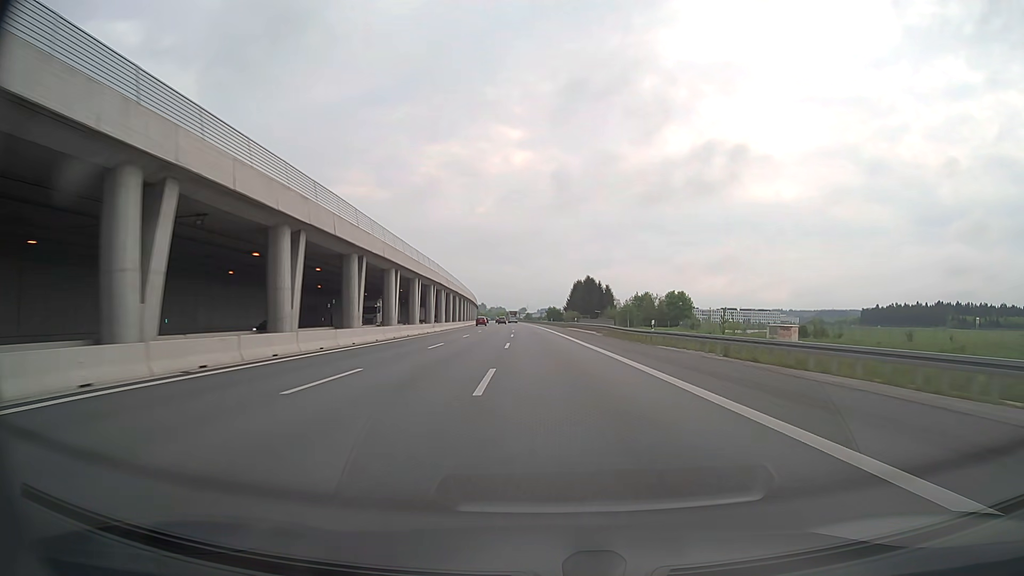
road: motorway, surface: asphalt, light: Day
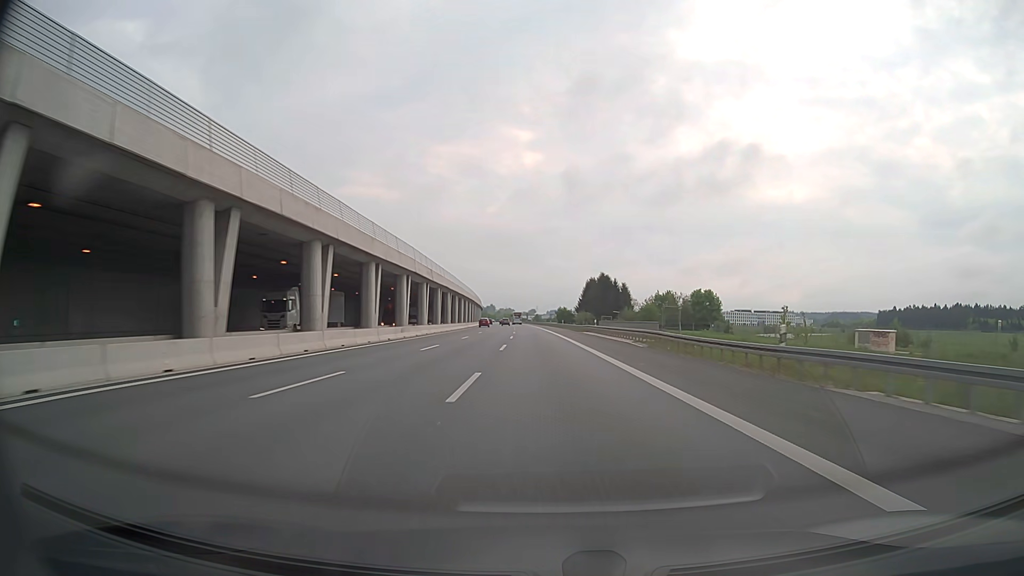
(-0.1, +19.8) m; -1°
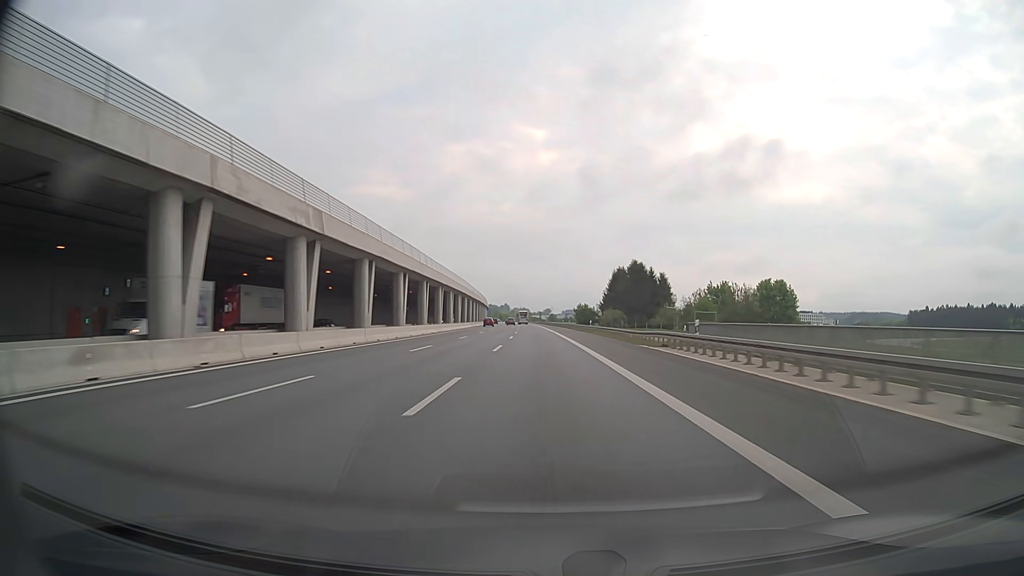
(-0.5, +39.6) m; -1°
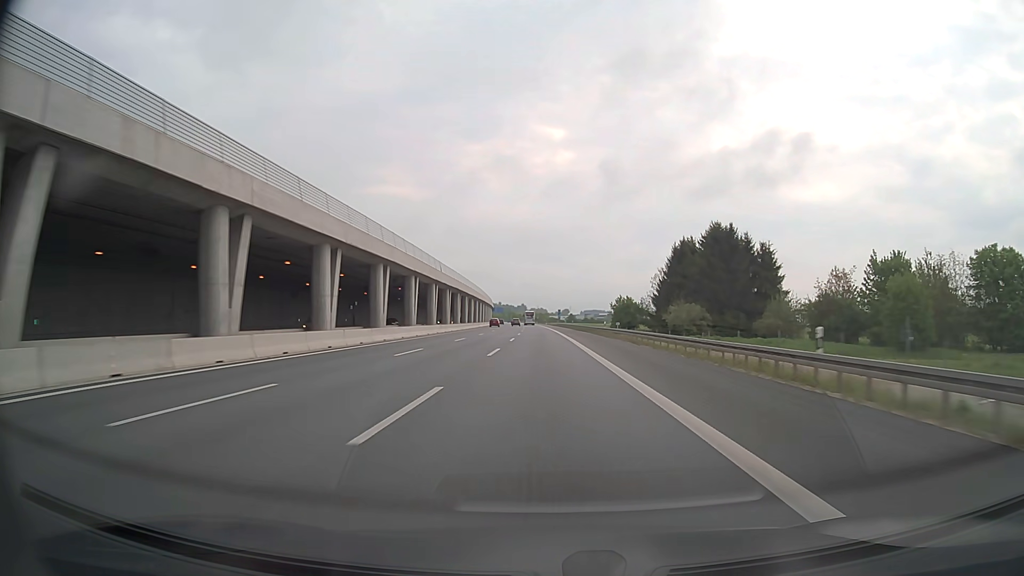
(-0.8, +59.3) m; -2°
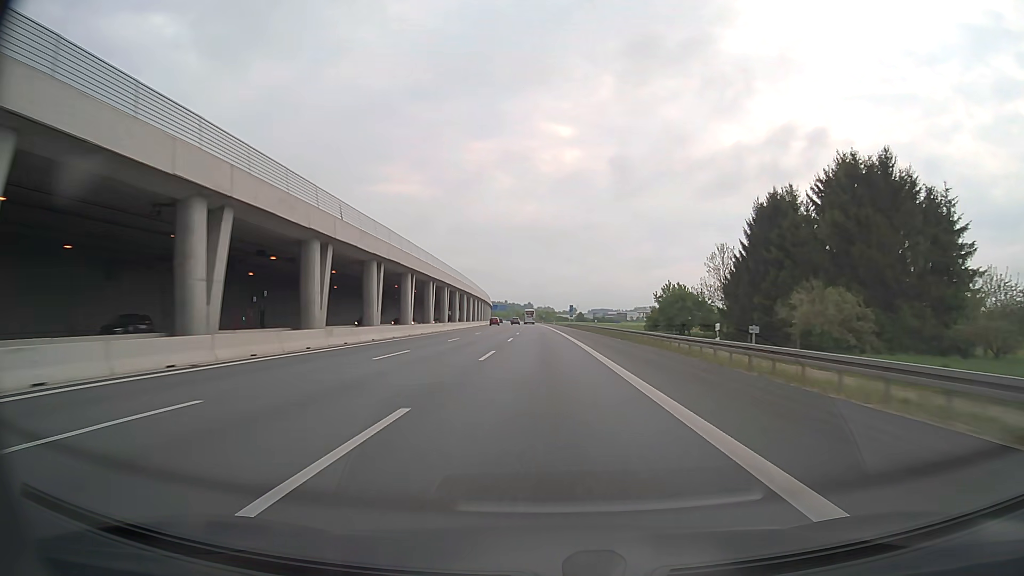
(-0.3, +39.4) m; -1°
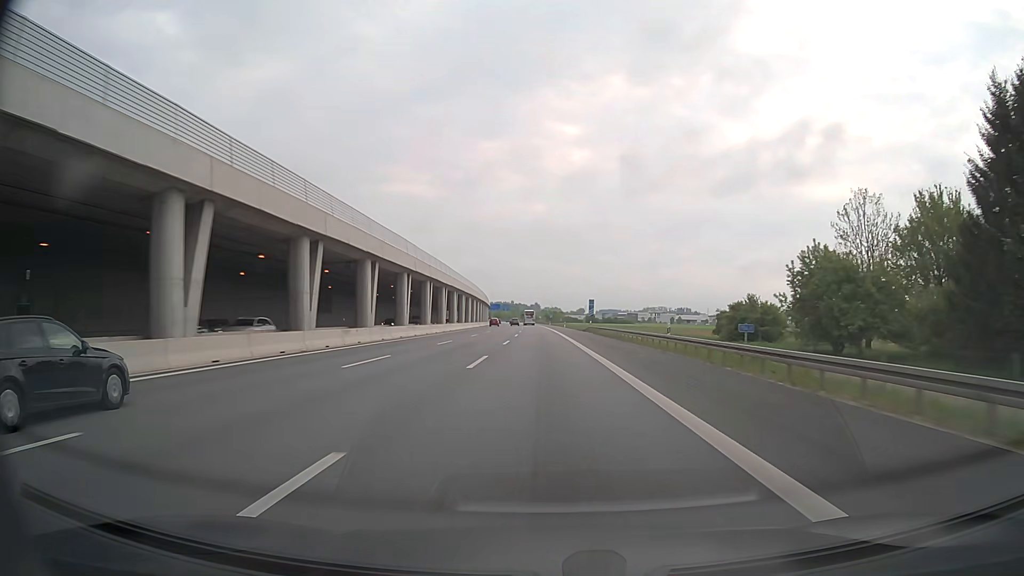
(-0.2, +39.3) m; -1°
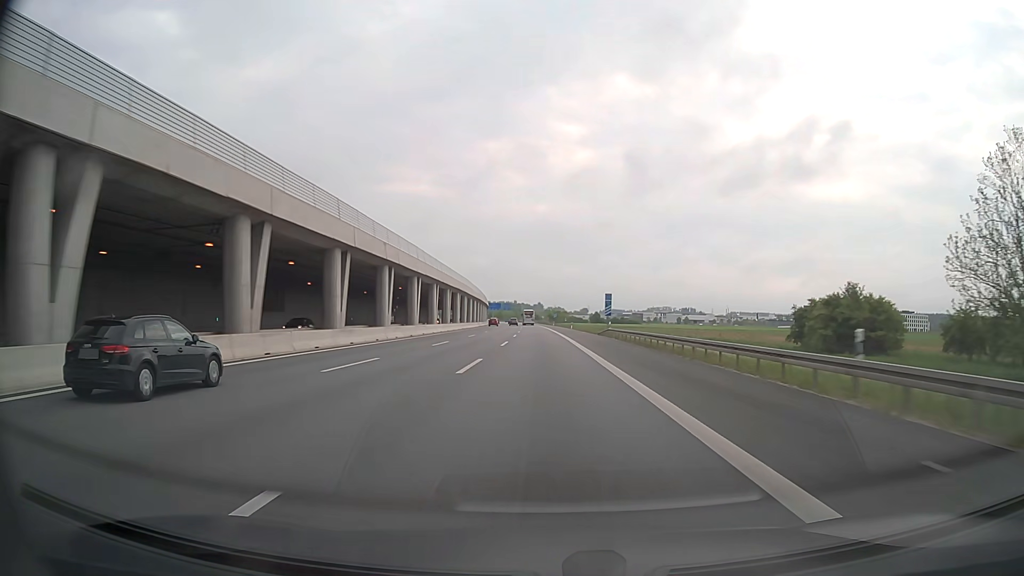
(0.0, +19.6) m; 0°
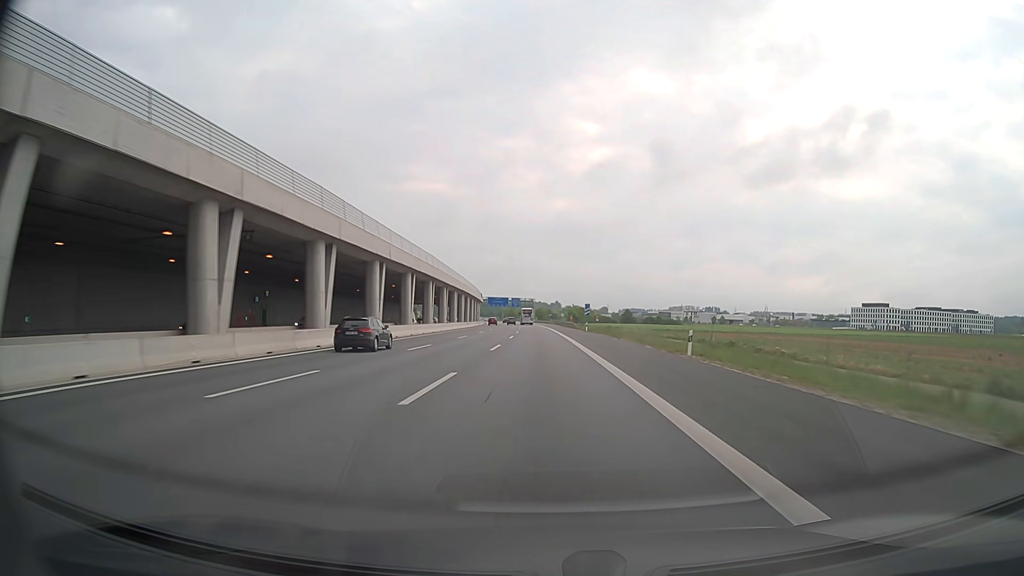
(-0.9, +78.3) m; -1°
(0, +10) (0, +20) (0, +30) (0, +40) (-1, +50) (-1, +60) (-1, +70) (-1, +80) (-2, +90) (-2, +100) m
